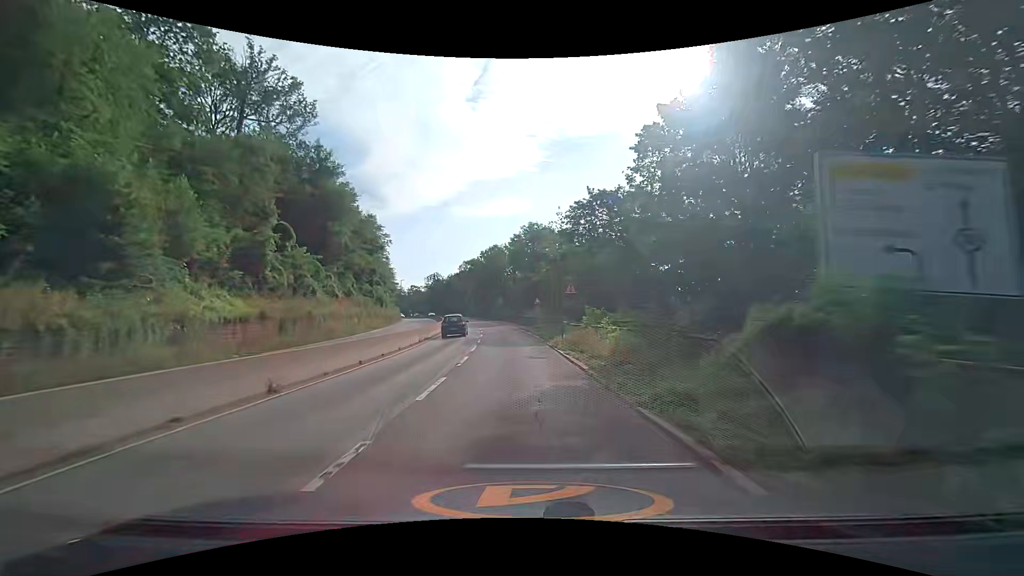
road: trunk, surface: asphalt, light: Day
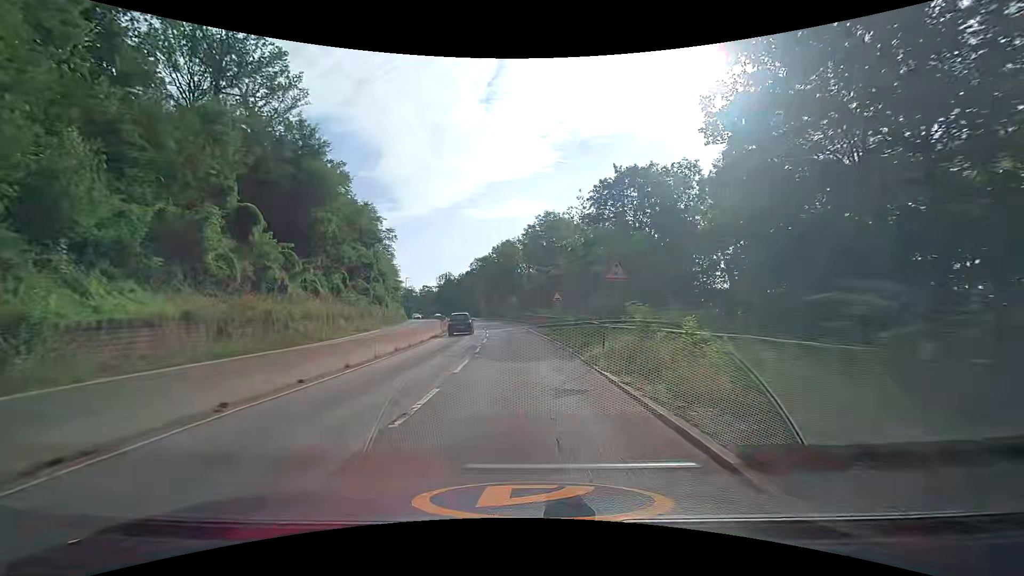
(-0.2, +8.4) m; -2°
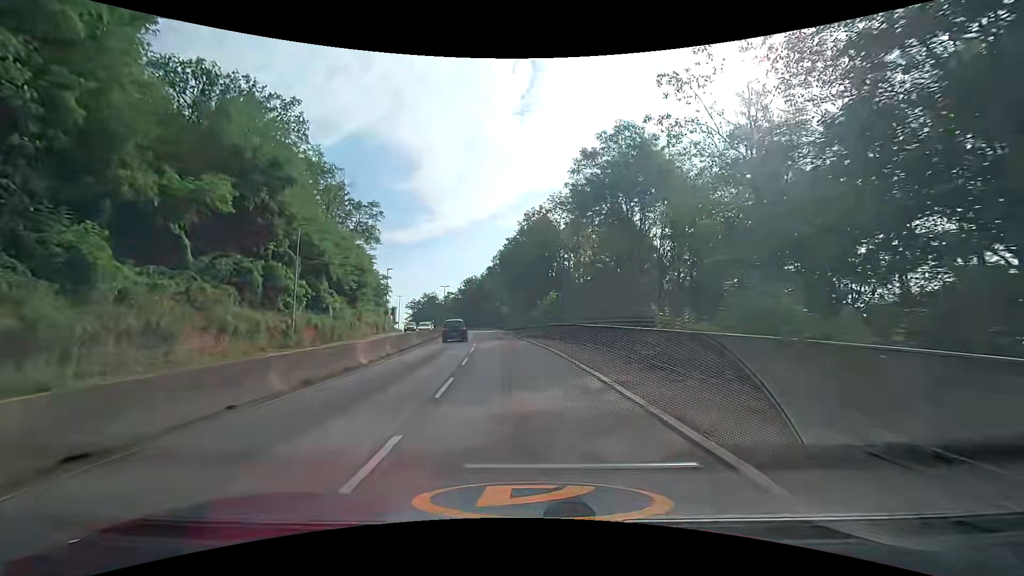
(-1.1, +34.1) m; -4°
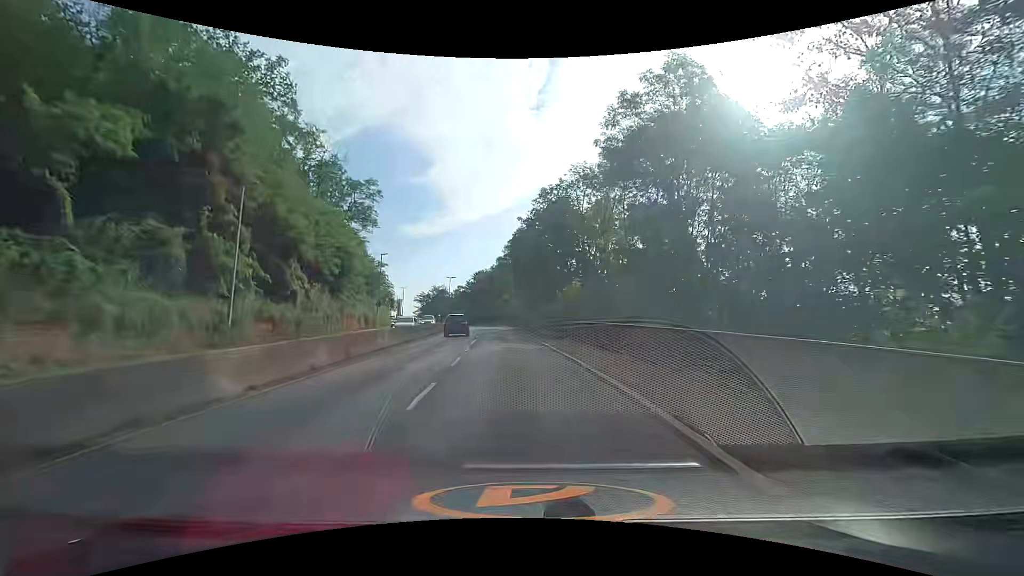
(-0.1, +8.4) m; -1°
